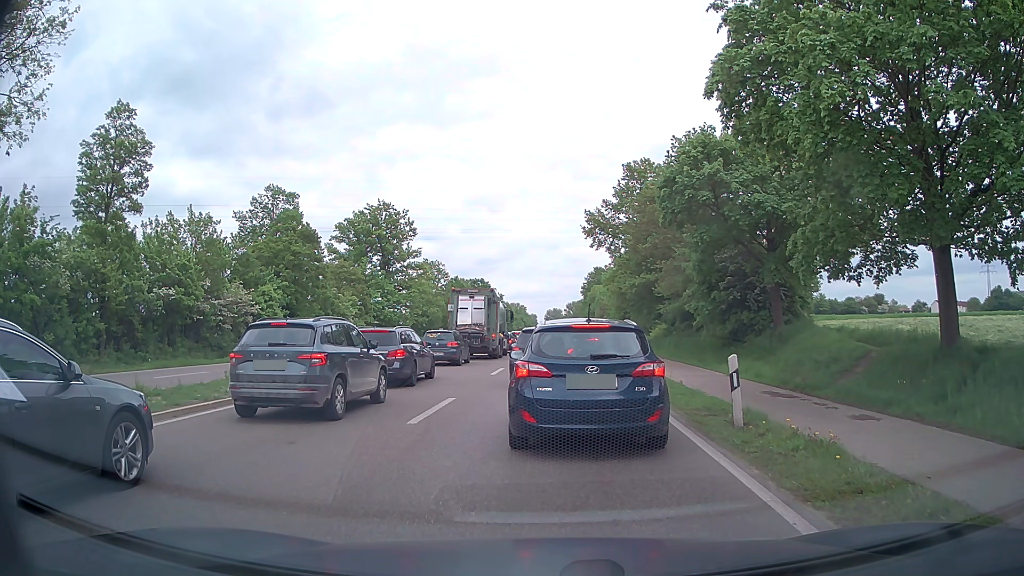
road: primary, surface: asphalt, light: Day
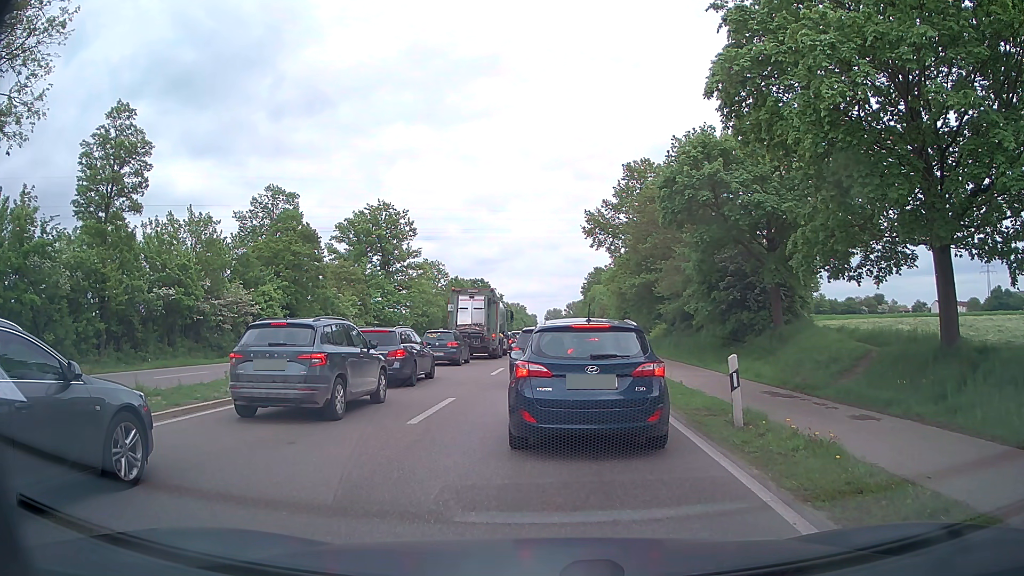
(0.0, 0.0) m; 0°
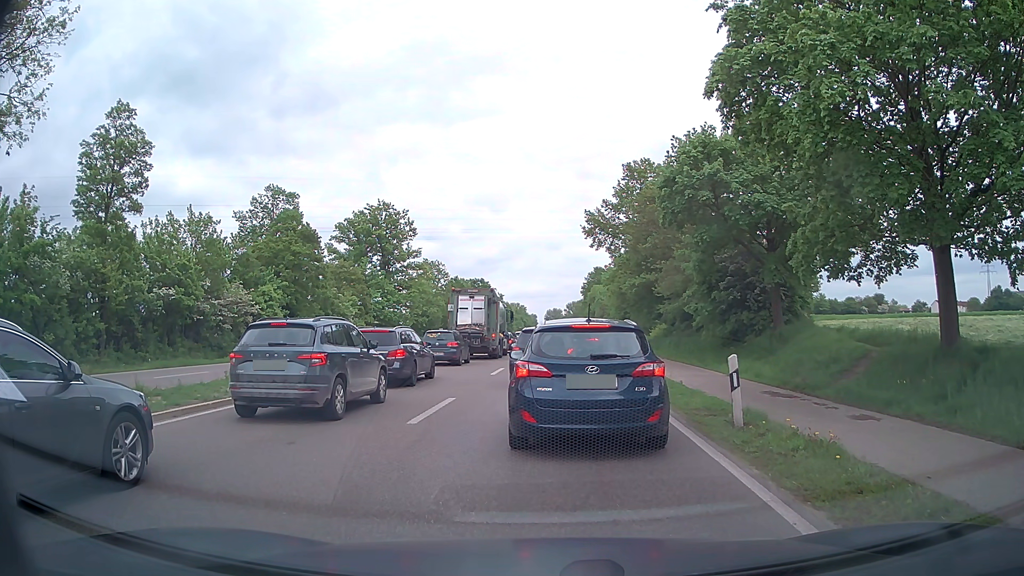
(0.0, 0.0) m; 0°
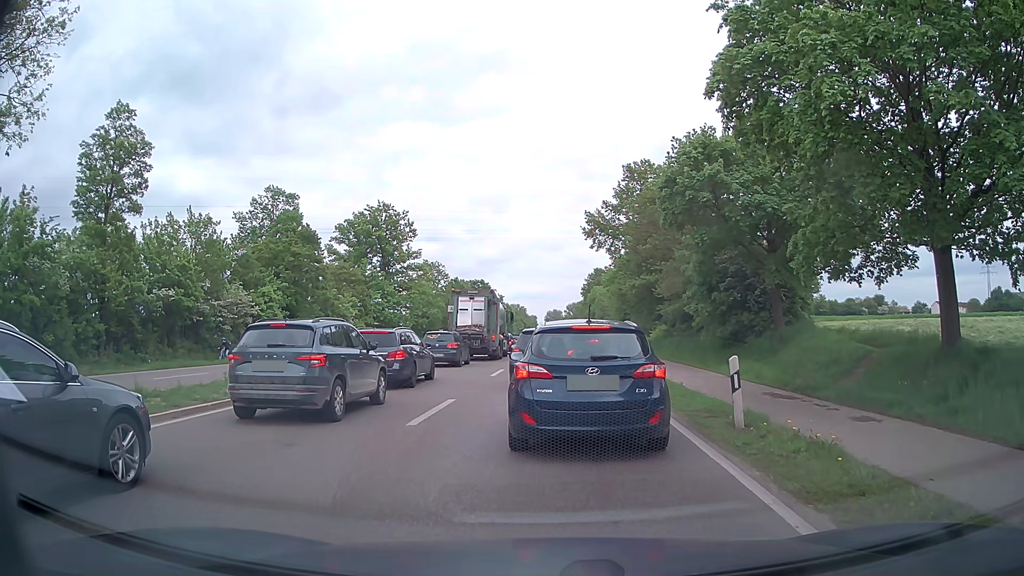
(0.0, 0.0) m; 0°
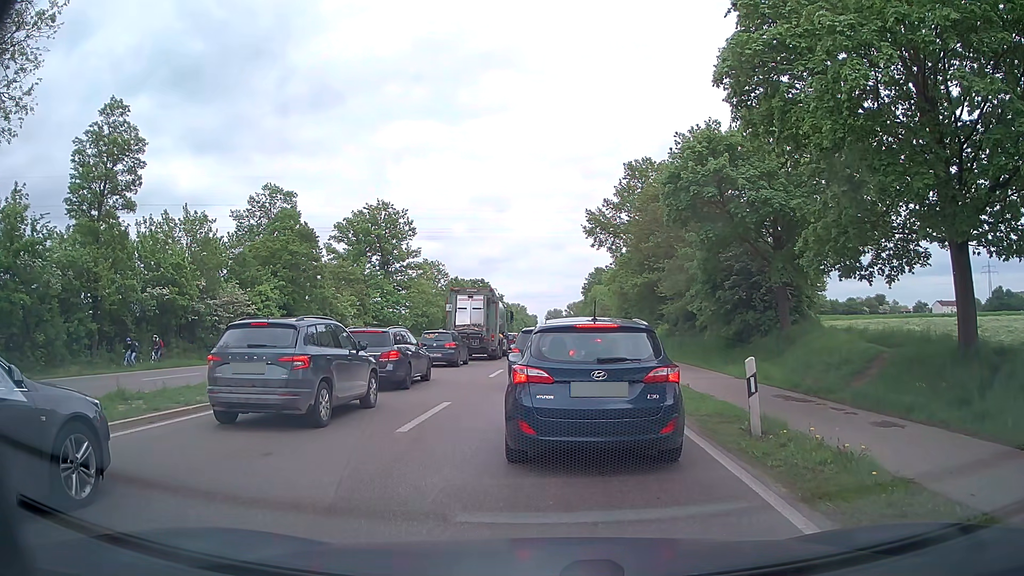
(0.0, +0.8) m; 0°
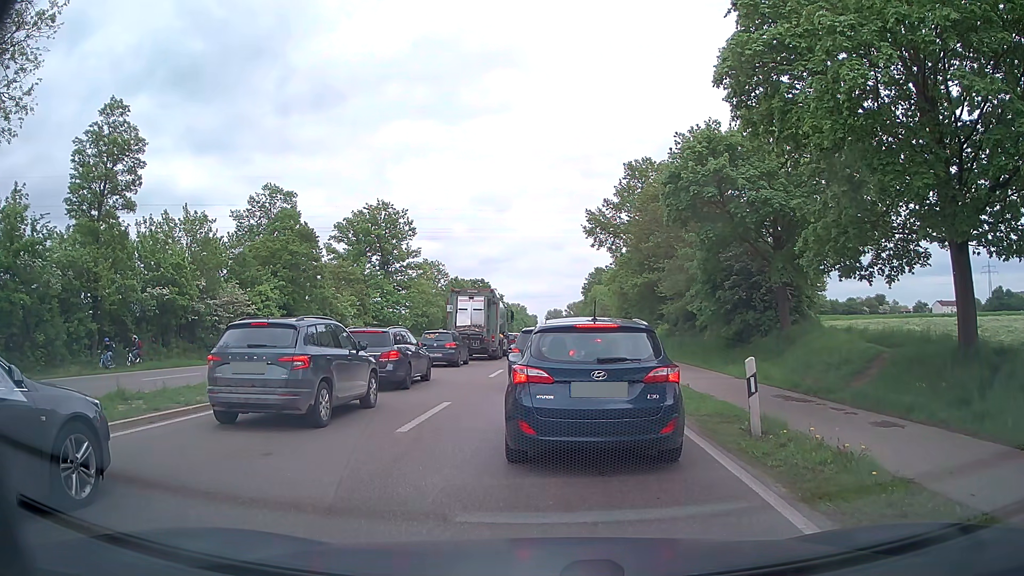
(0.0, 0.0) m; 0°
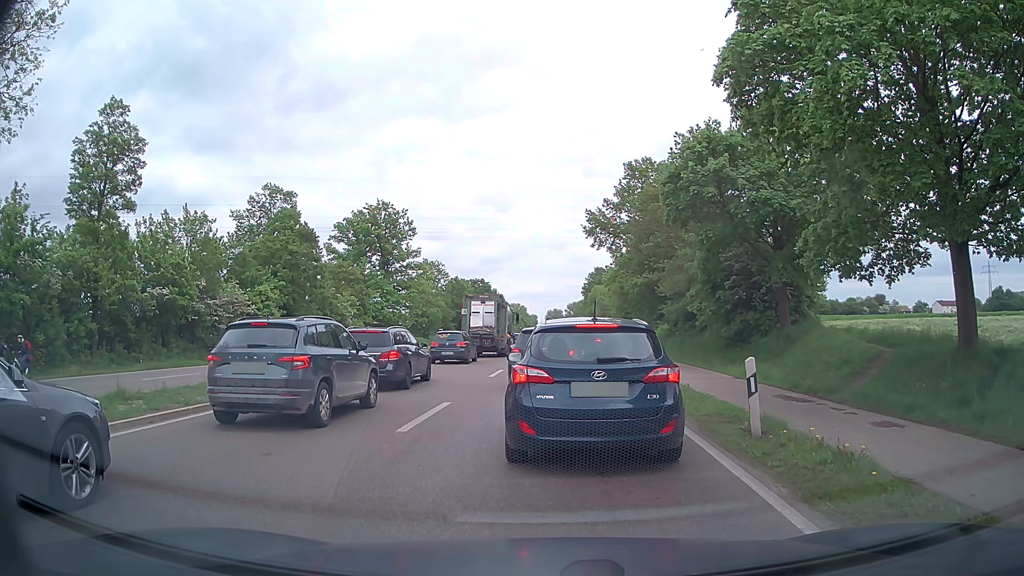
(0.0, 0.0) m; 0°
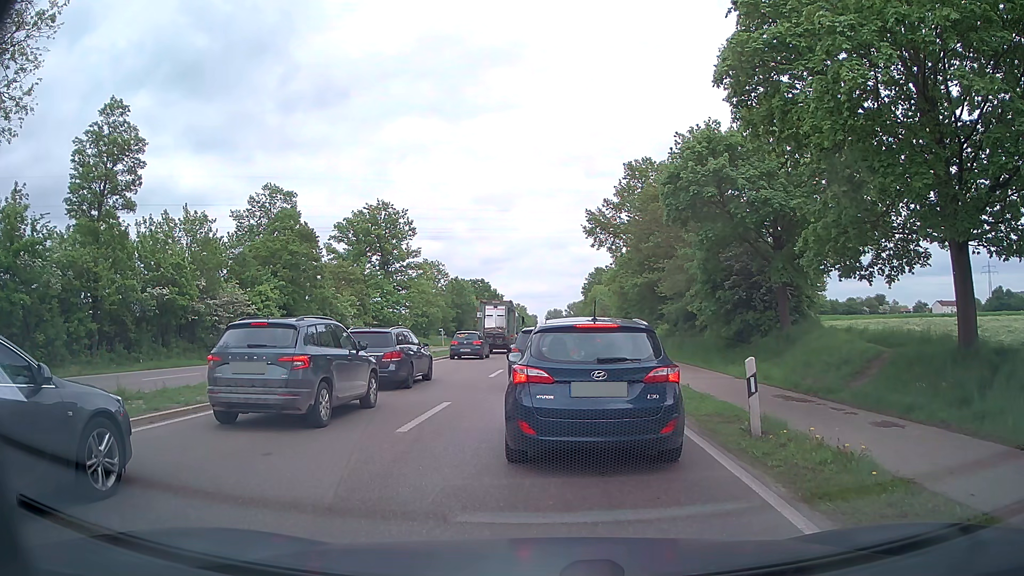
(0.0, 0.0) m; 0°
